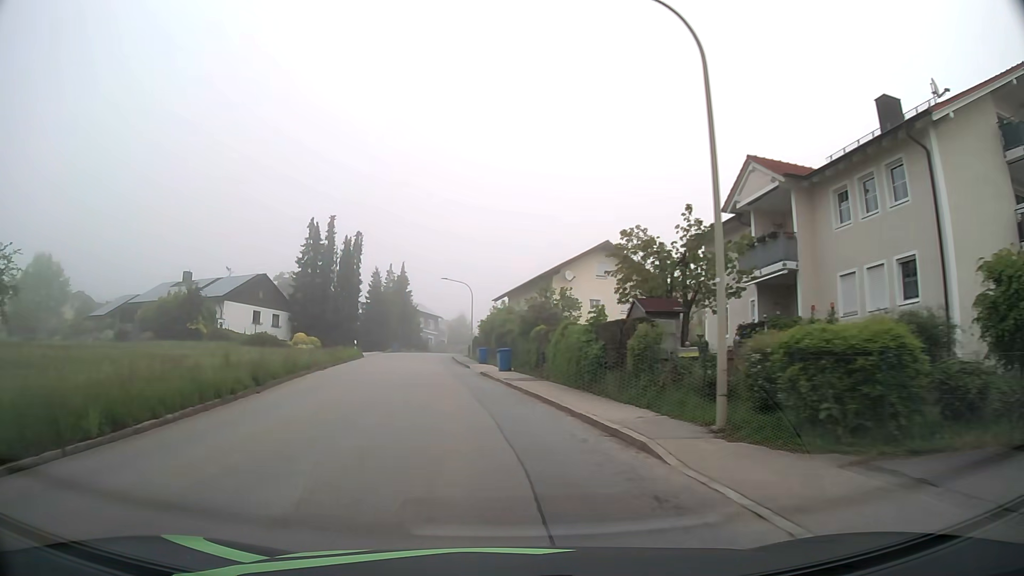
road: tertiary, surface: asphalt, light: Day
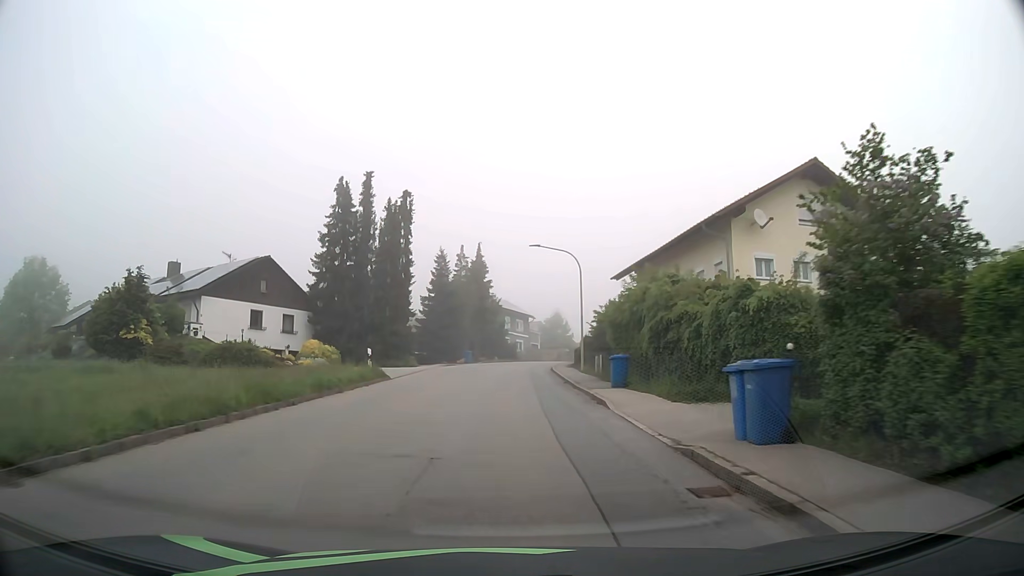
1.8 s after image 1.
(-2.1, +23.1) m; -8°
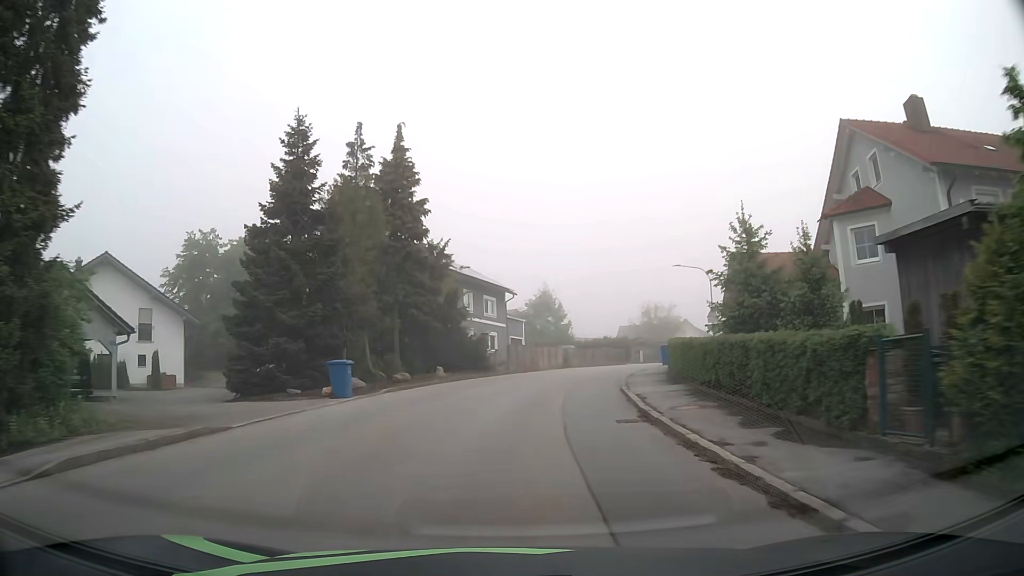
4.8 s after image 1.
(+0.3, +39.0) m; +3°
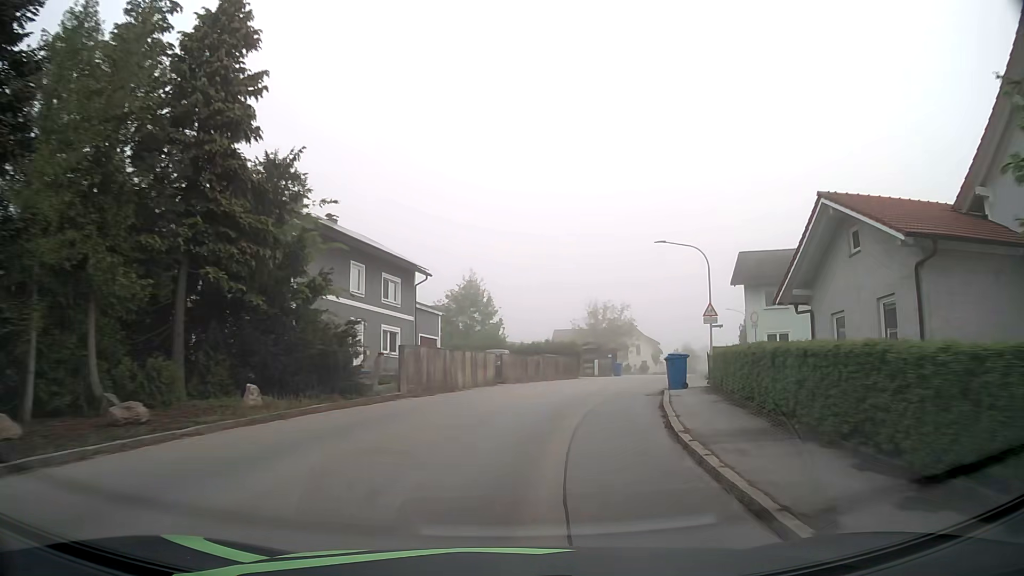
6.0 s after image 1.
(+0.7, +15.6) m; +6°
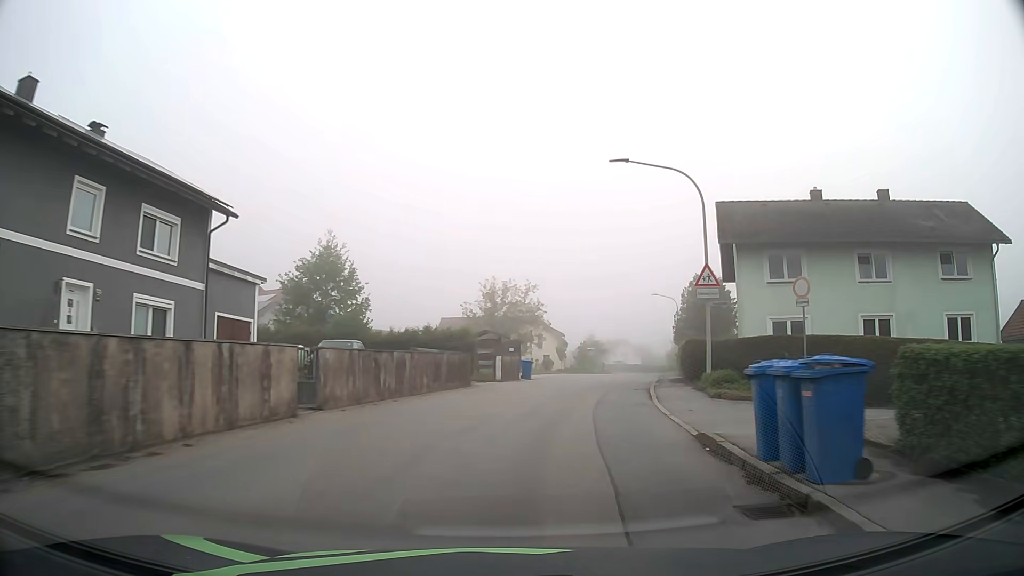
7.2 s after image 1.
(+1.2, +15.5) m; +9°
(+1, +10) (+2, +20) (+4, +30) (+6, +39) (+9, +49) (+12, +59) (+14, +68) (+17, +78) (+19, +88) (+21, +98) m
